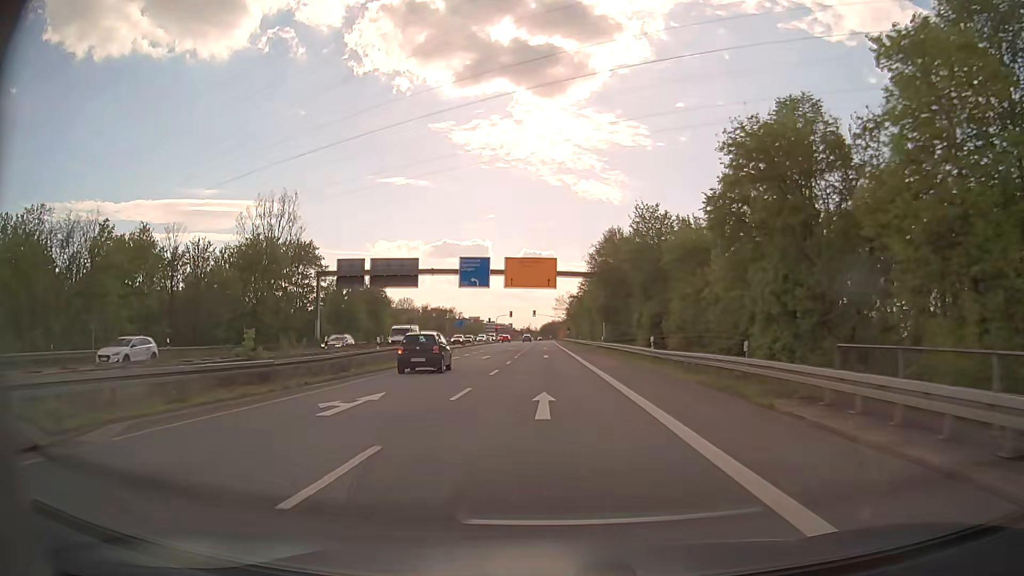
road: secondary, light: Day
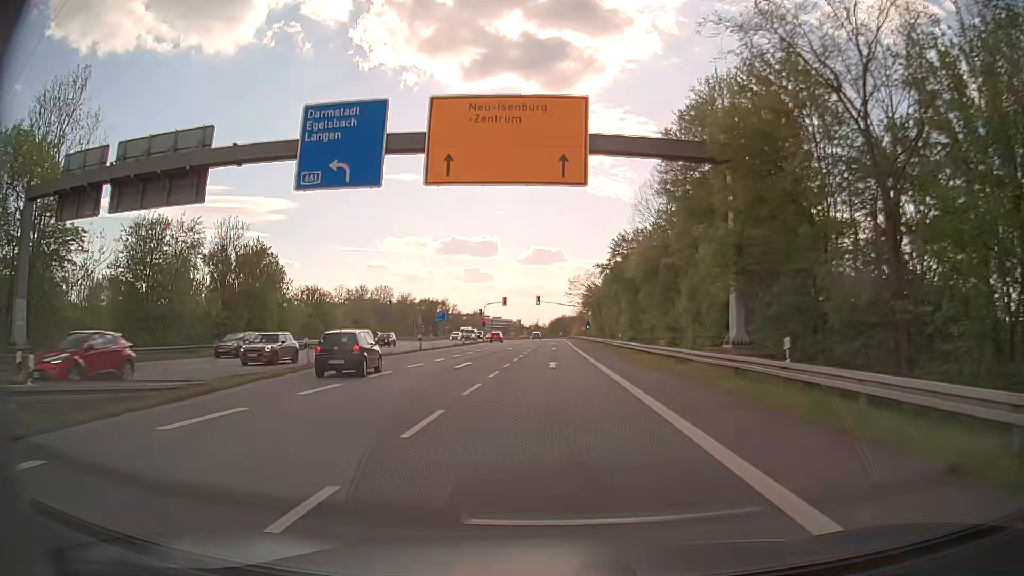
(-0.5, +44.4) m; -1°
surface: asphalt
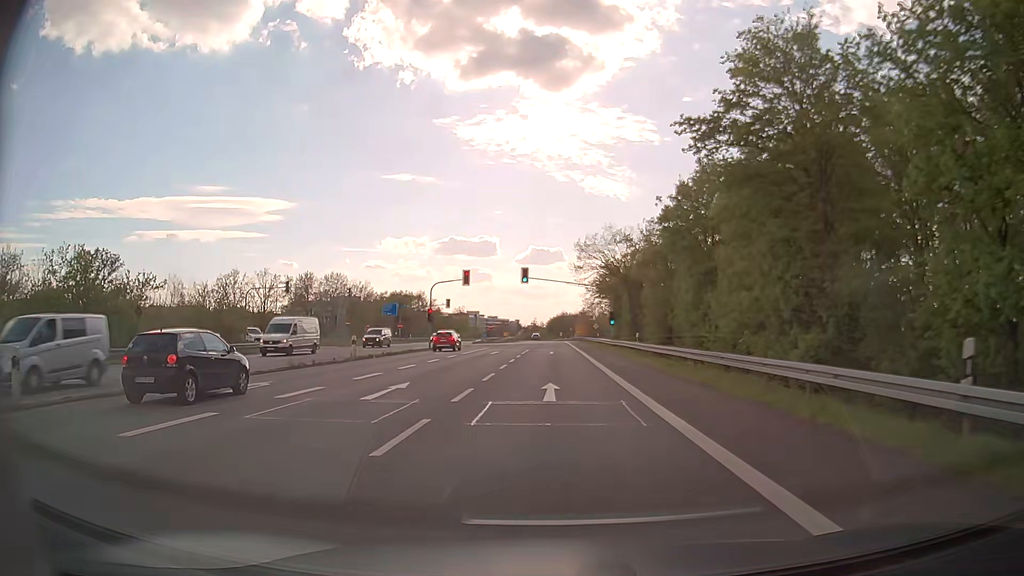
(0.0, +43.0) m; 0°
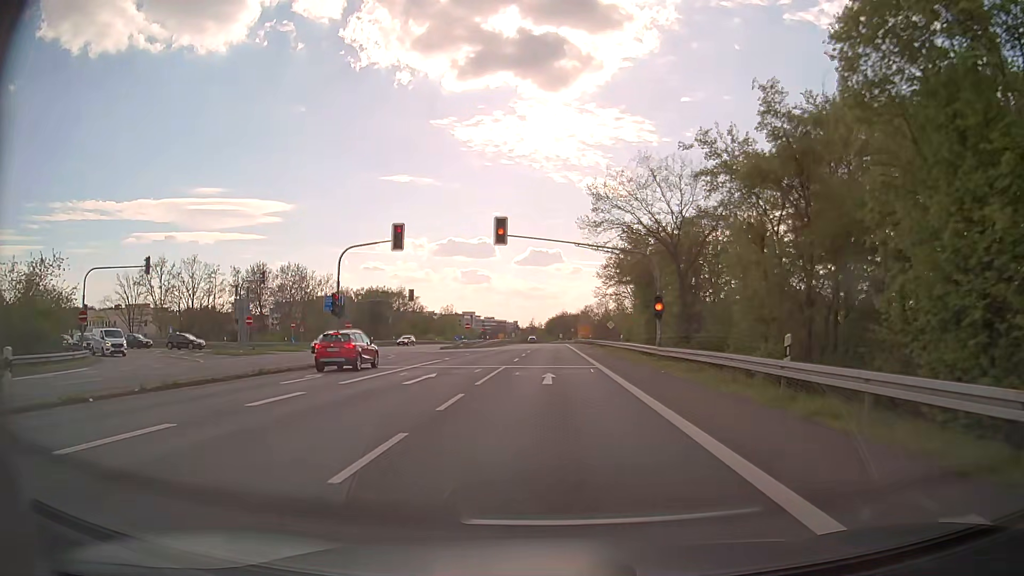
(0.0, +25.3) m; 0°
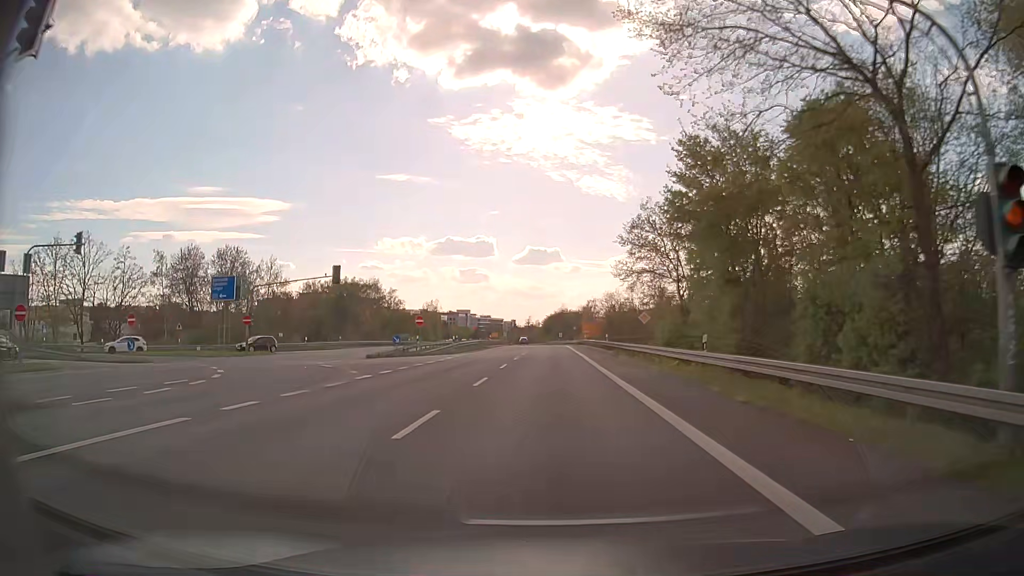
(0.0, +25.7) m; 0°
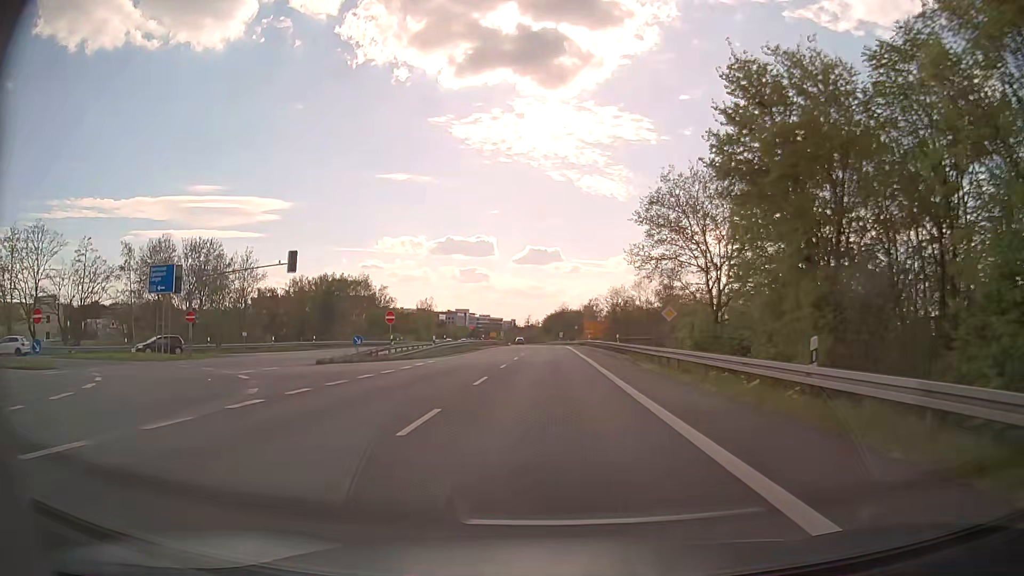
(0.0, +8.8) m; 0°
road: motorway_link
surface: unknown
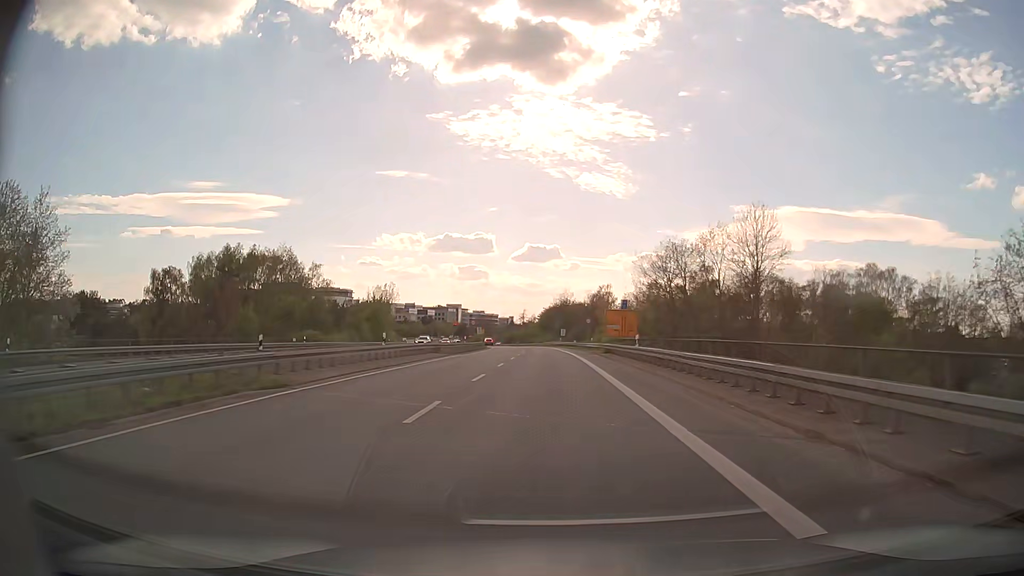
(0.0, +43.9) m; 0°
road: secondary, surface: asphalt
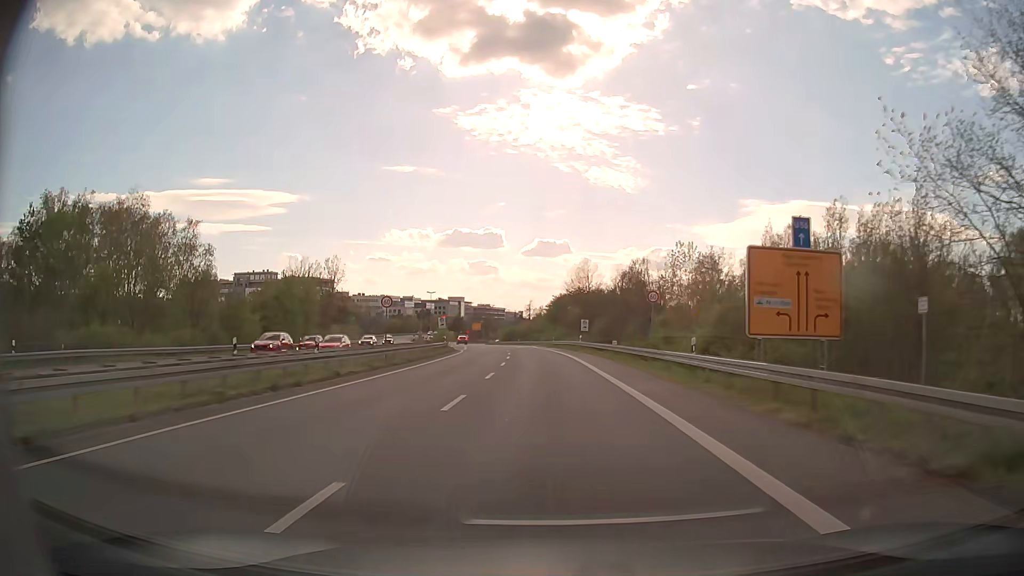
(-0.4, +42.8) m; -1°
(0, +10) (0, +20) (0, +30) (-1, +40) (-1, +50) (-2, +60) (-3, +70) (-4, +80) (-6, +90) (-7, +100) m
